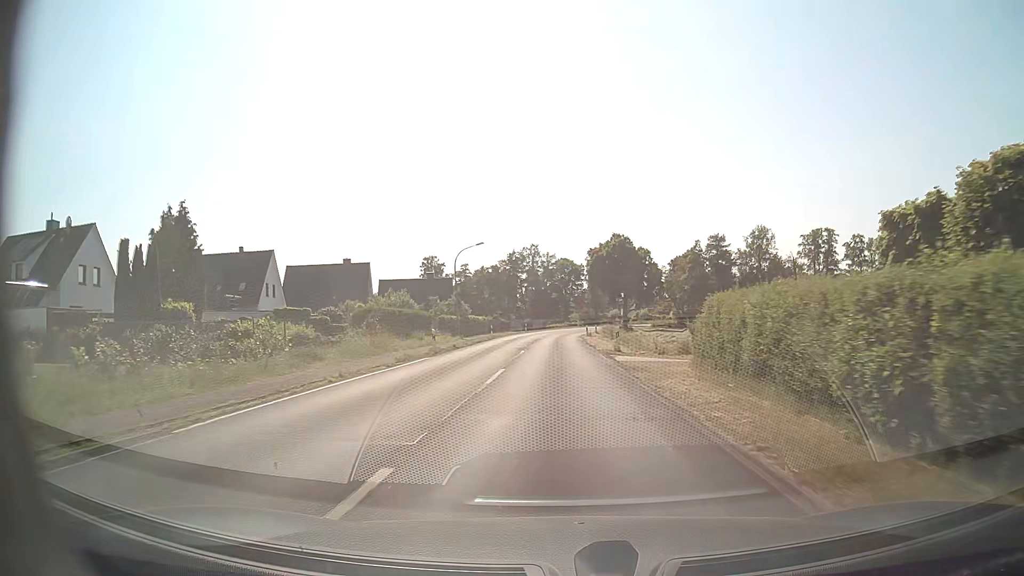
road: secondary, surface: asphalt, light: Day
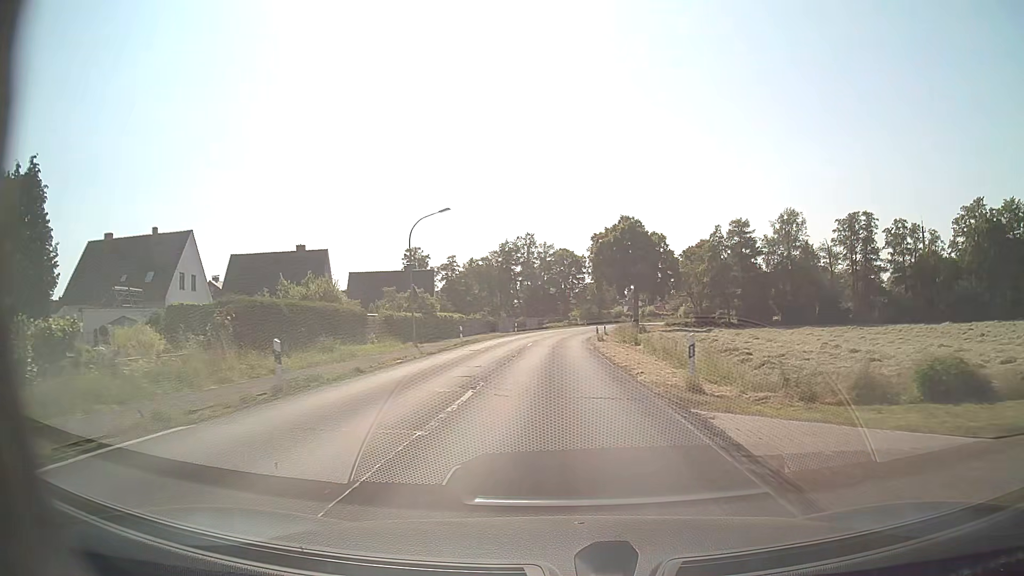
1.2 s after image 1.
(+0.1, +16.7) m; 0°
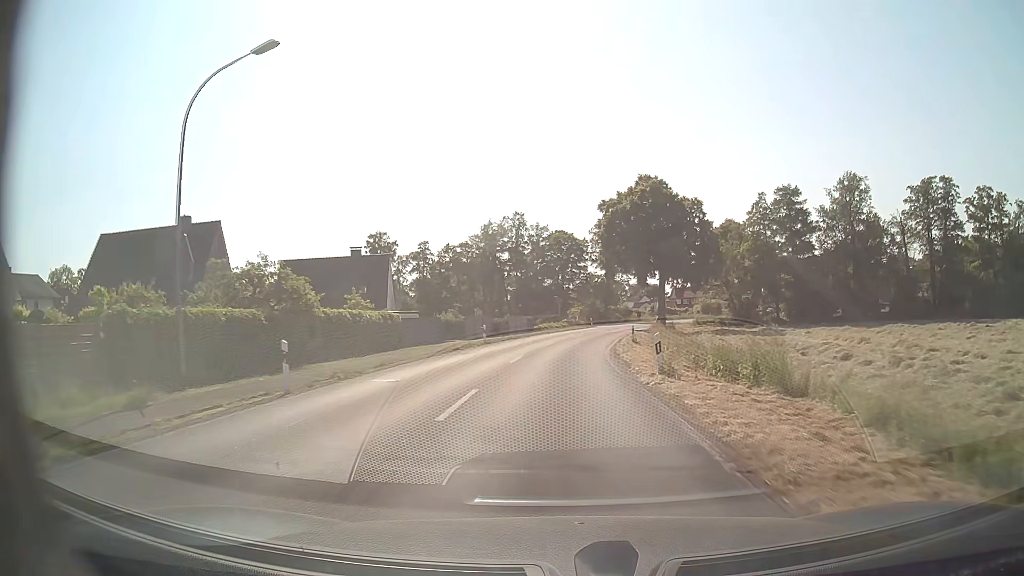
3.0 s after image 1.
(0.0, +25.0) m; 0°
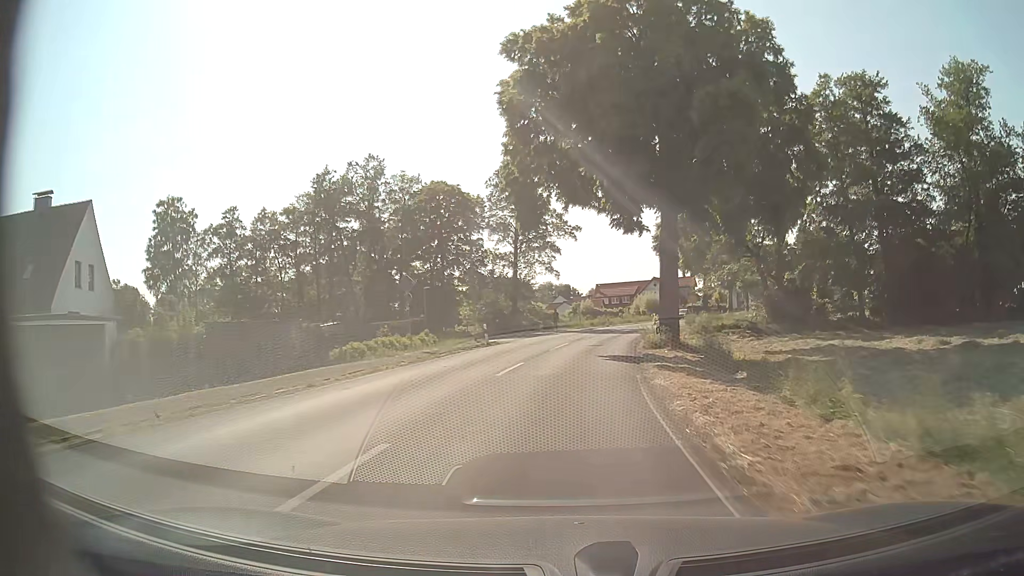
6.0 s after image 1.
(+2.3, +41.7) m; +8°
